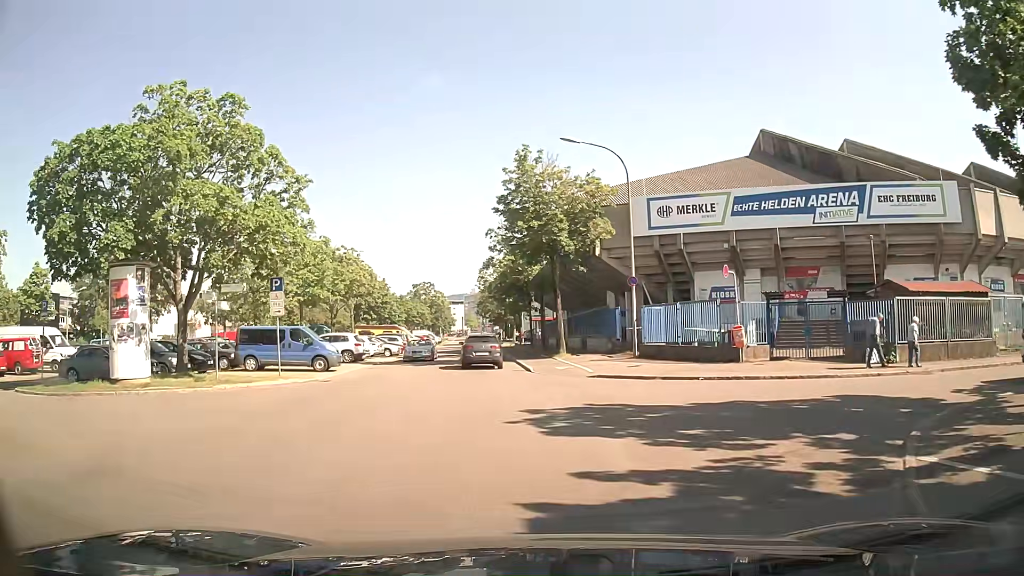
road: residential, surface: asphalt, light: Day
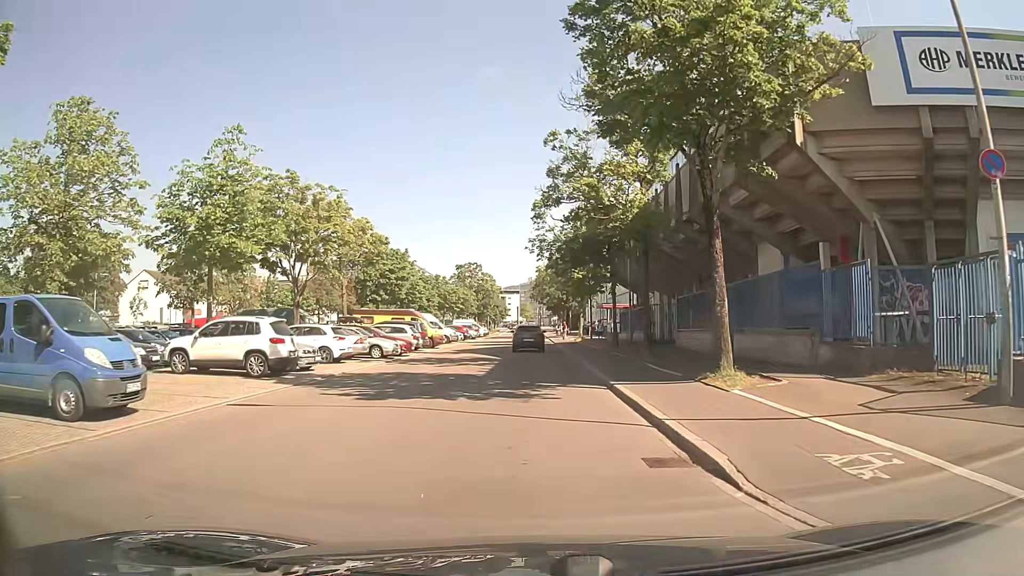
(-1.0, +20.2) m; -4°
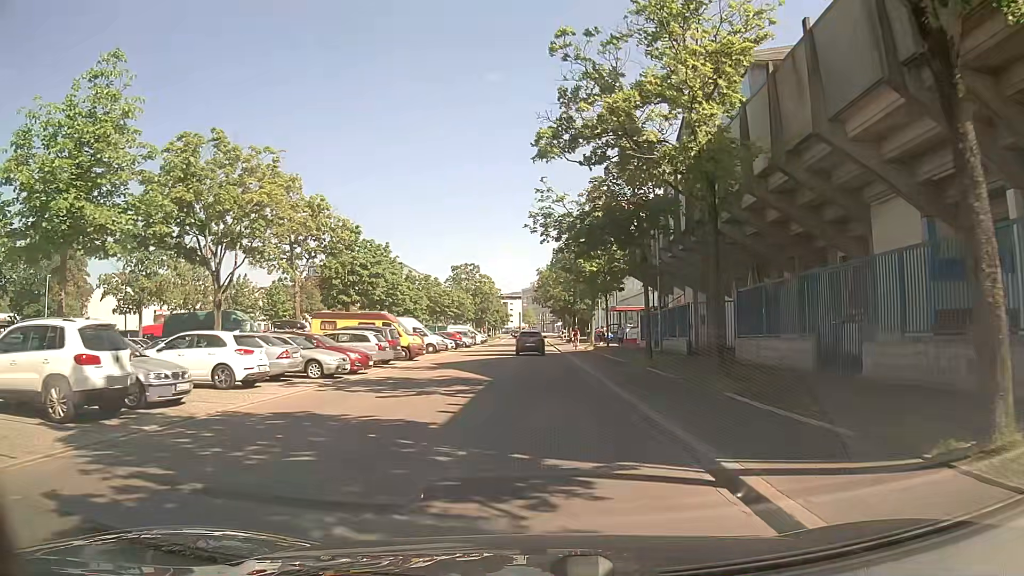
(0.0, +9.0) m; +1°
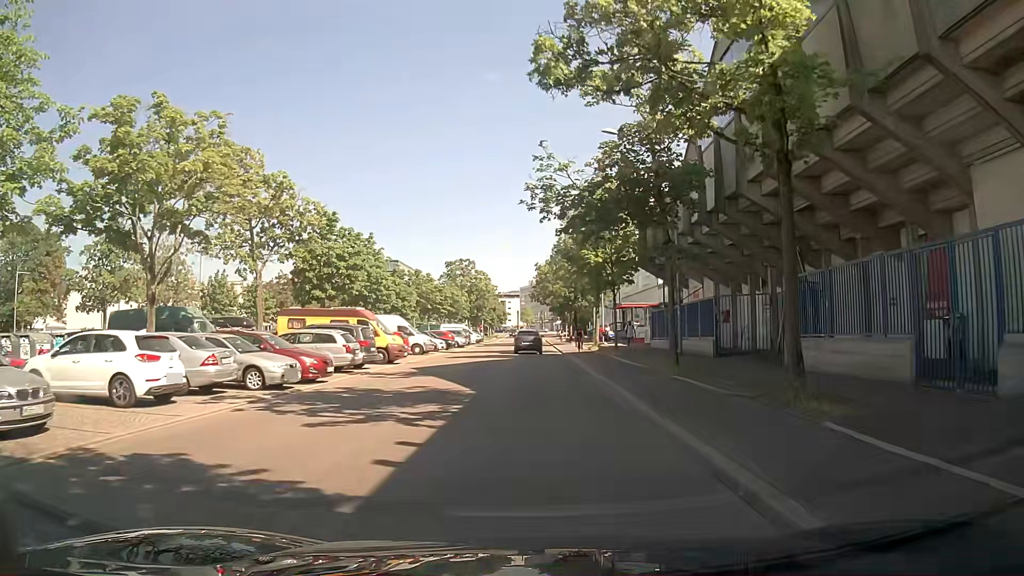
(-0.1, +4.7) m; 0°
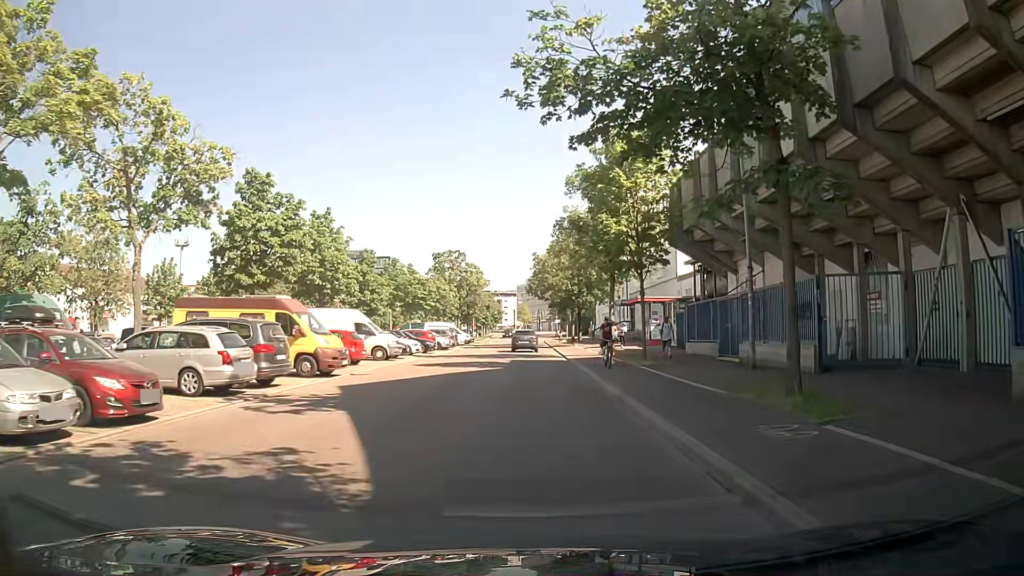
(-0.2, +9.5) m; -1°
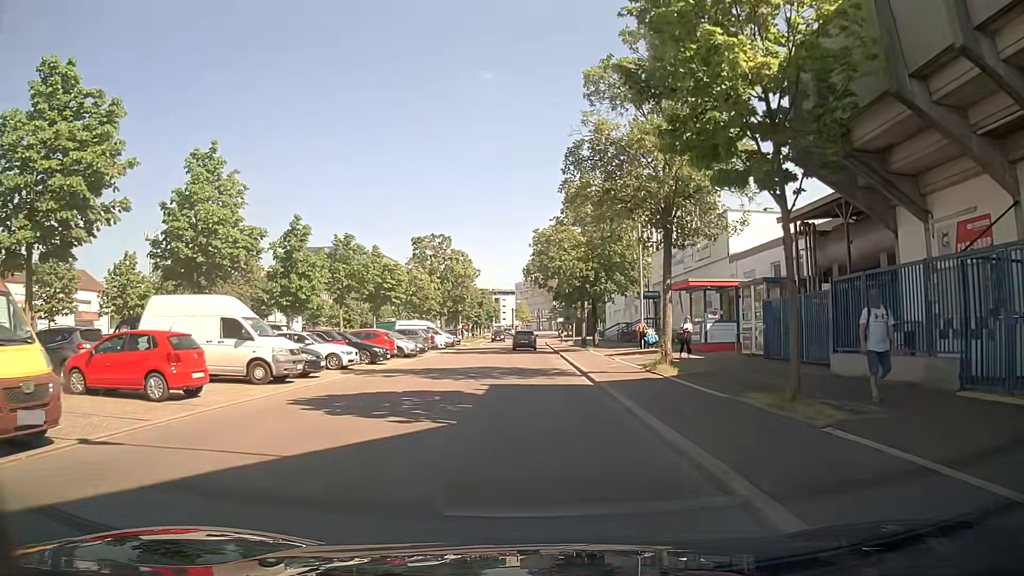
(-0.1, +14.4) m; 0°
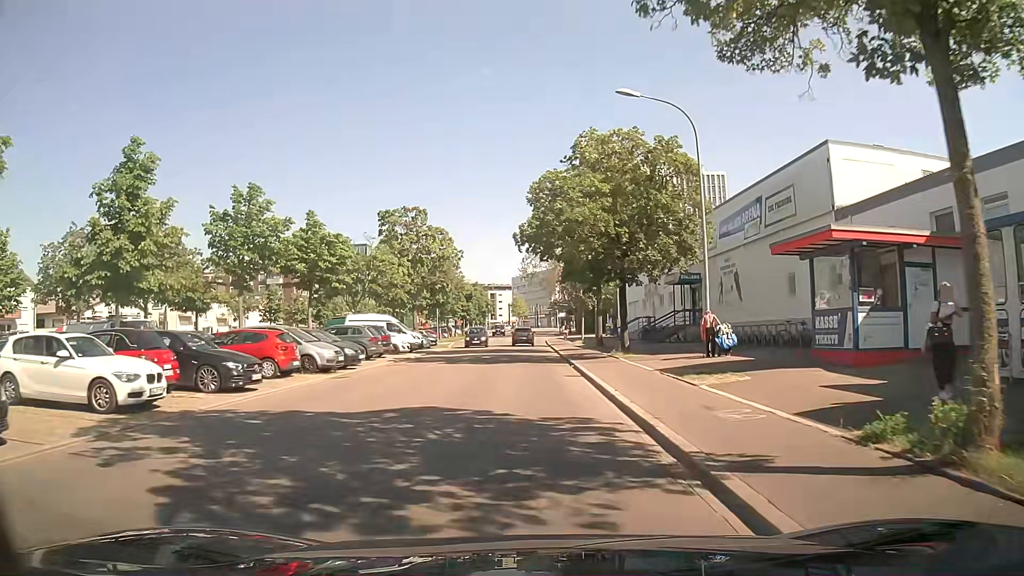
(0.0, +14.5) m; -1°
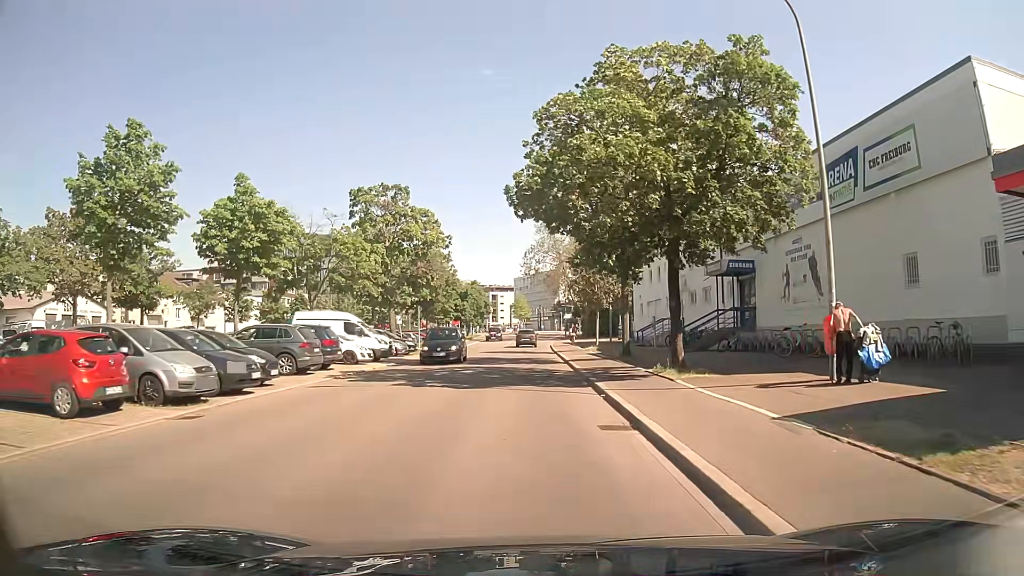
(+0.2, +9.8) m; +1°
